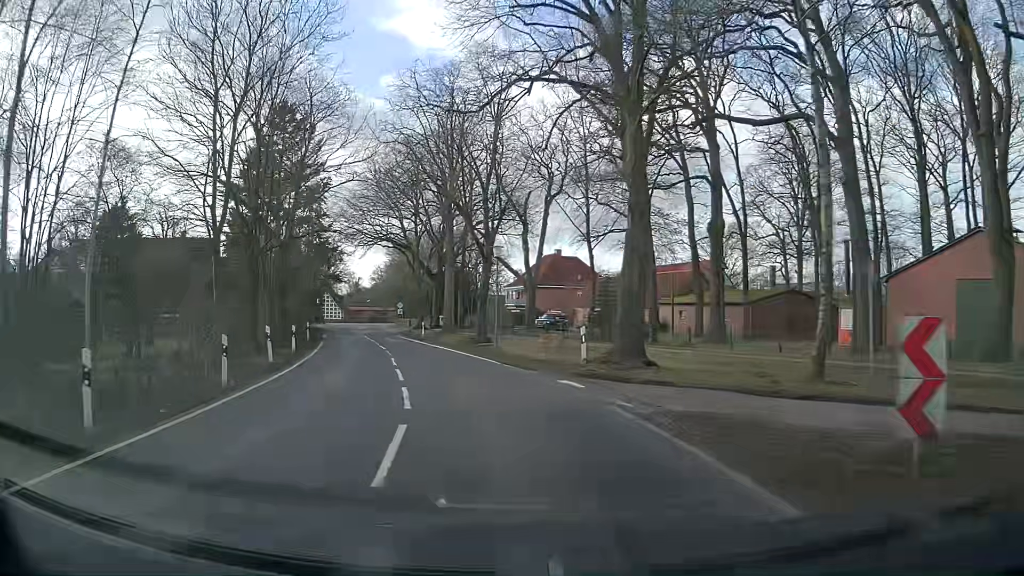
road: secondary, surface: asphalt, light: Day
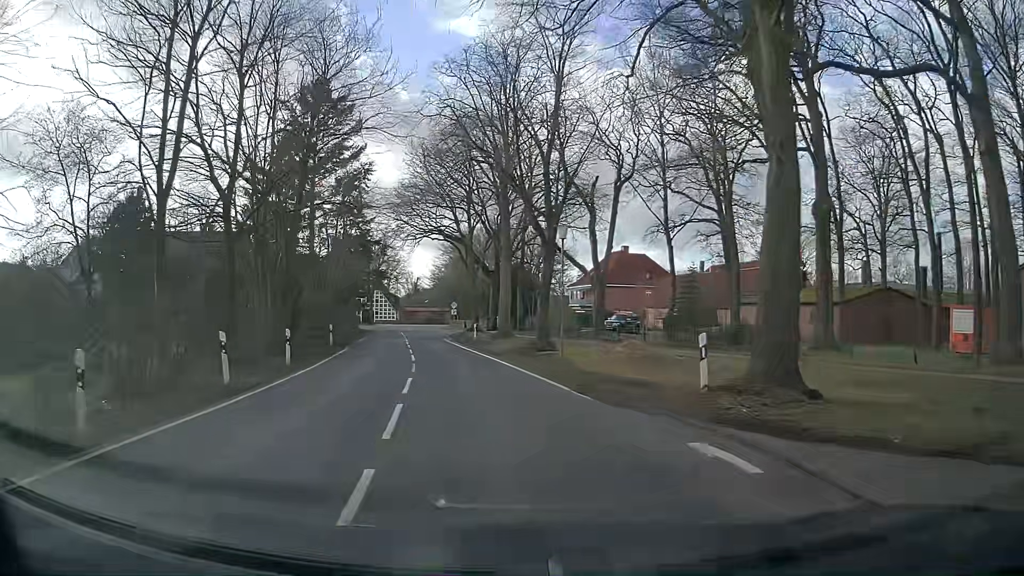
(-0.4, +7.1) m; -4°
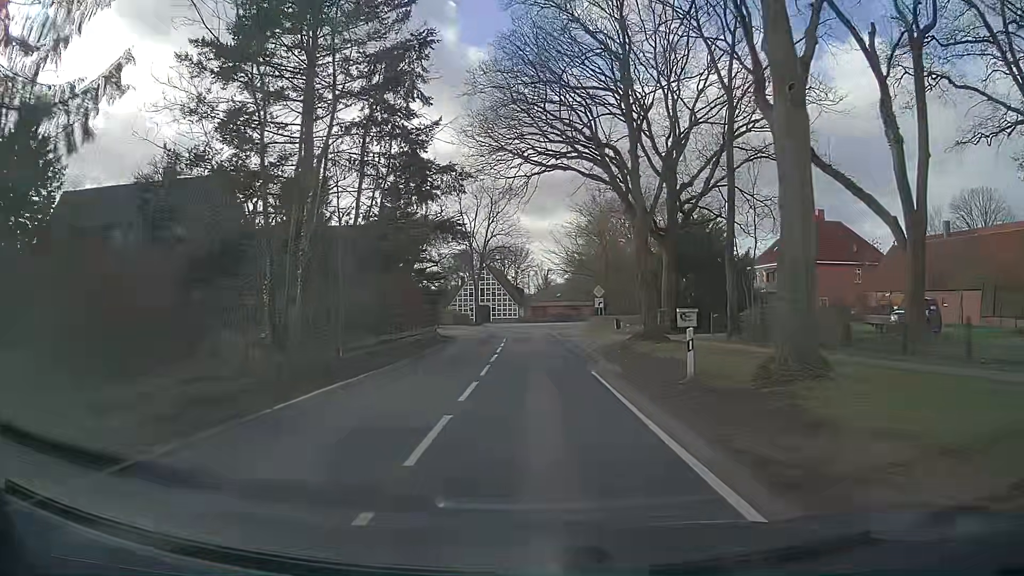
(-4.5, +28.8) m; -13°
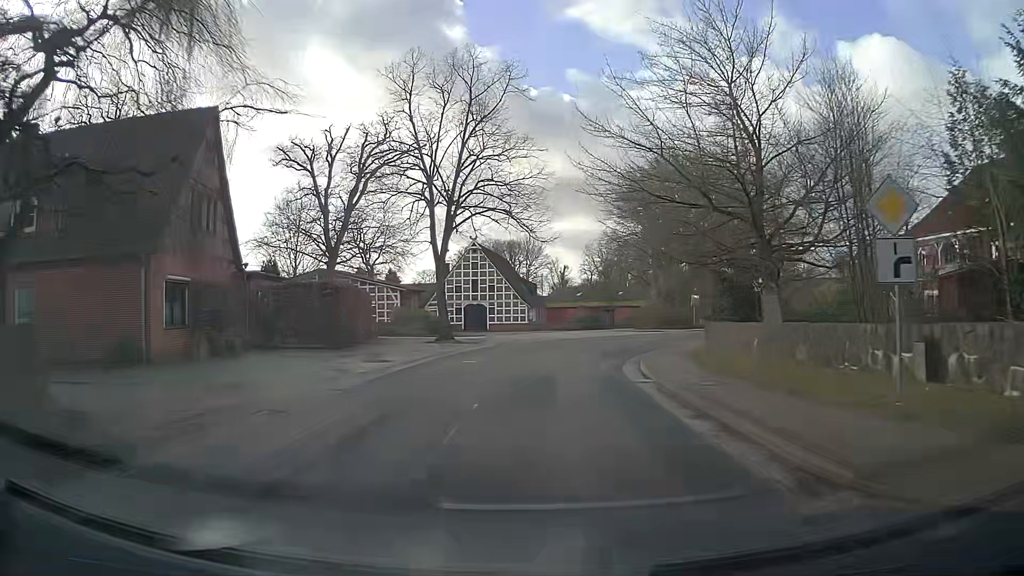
(-0.2, +35.3) m; -1°
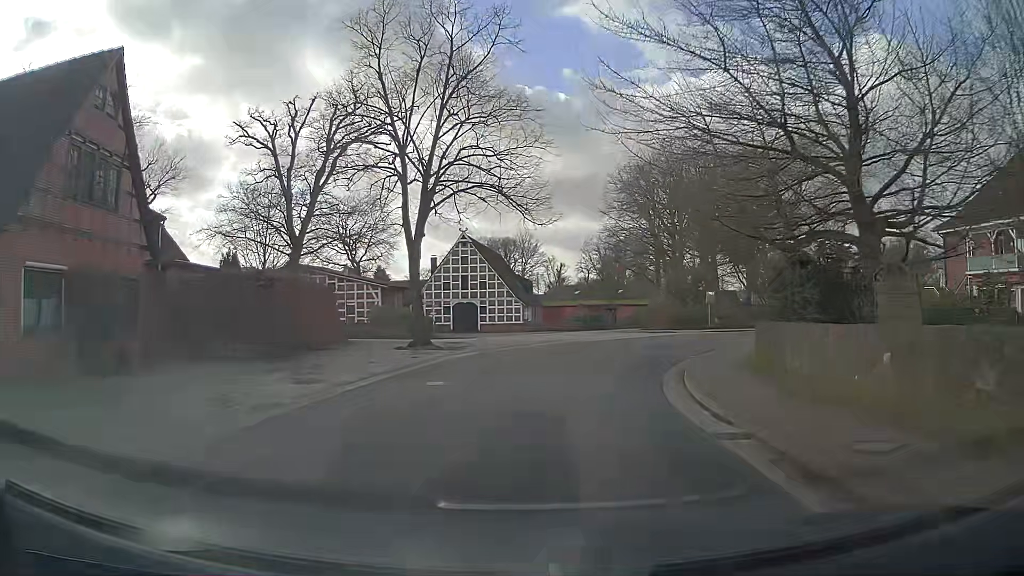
(+0.1, +6.6) m; +1°
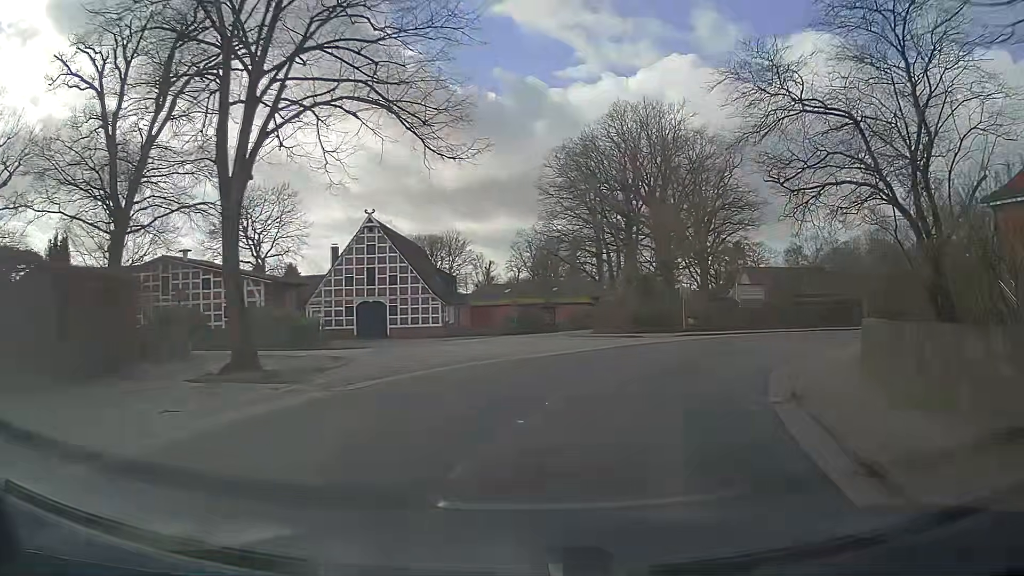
(+0.2, +13.0) m; +4°
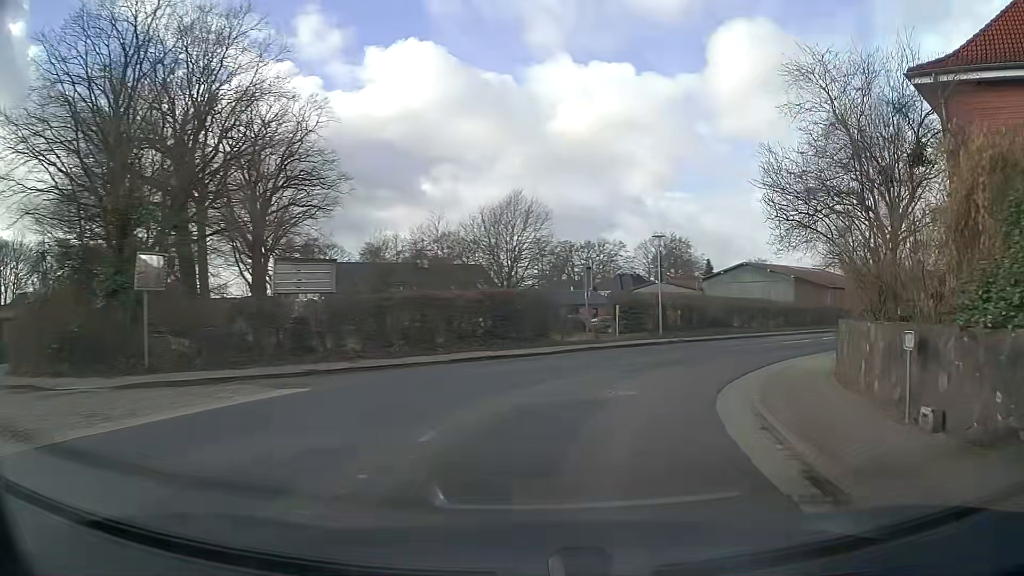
(+7.3, +23.5) m; +36°
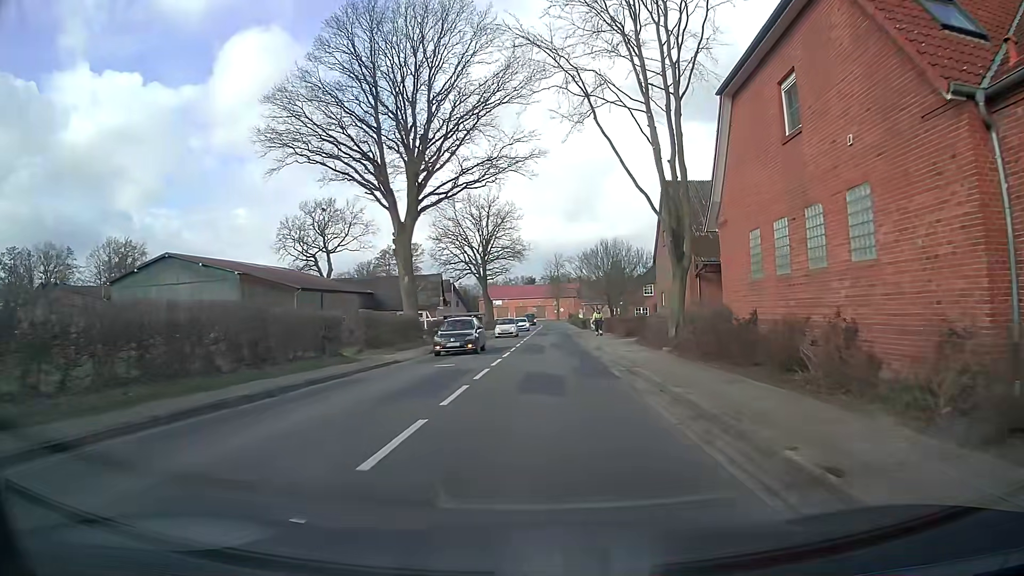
(+12.5, +27.8) m; +45°
(0, +10) (0, +20) (+1, +30) (+1, +40) (+1, +50) (+2, +60) (+2, +70) (+2, +80) (+2, +90) (+3, +100) m
